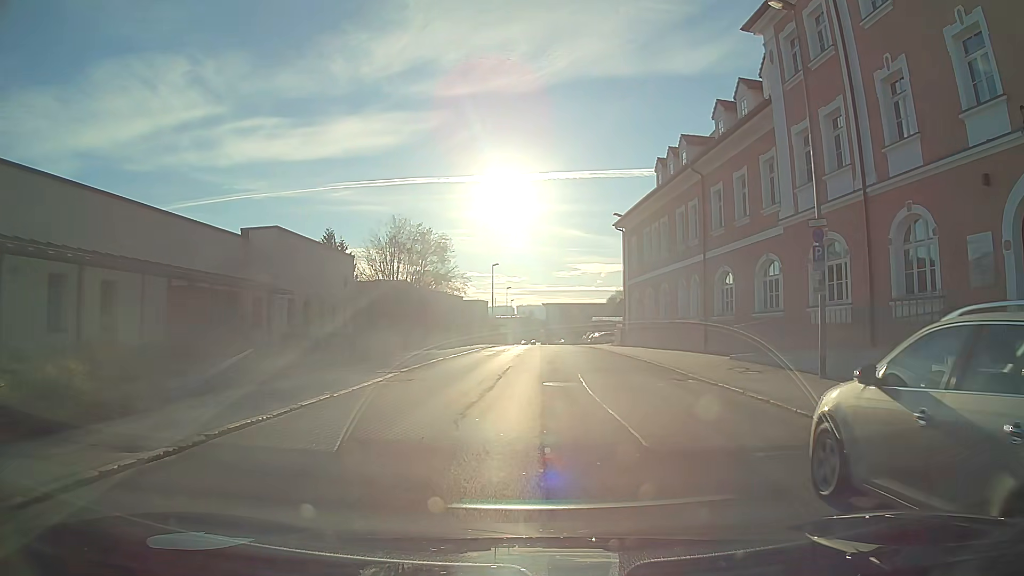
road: tertiary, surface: asphalt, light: Day
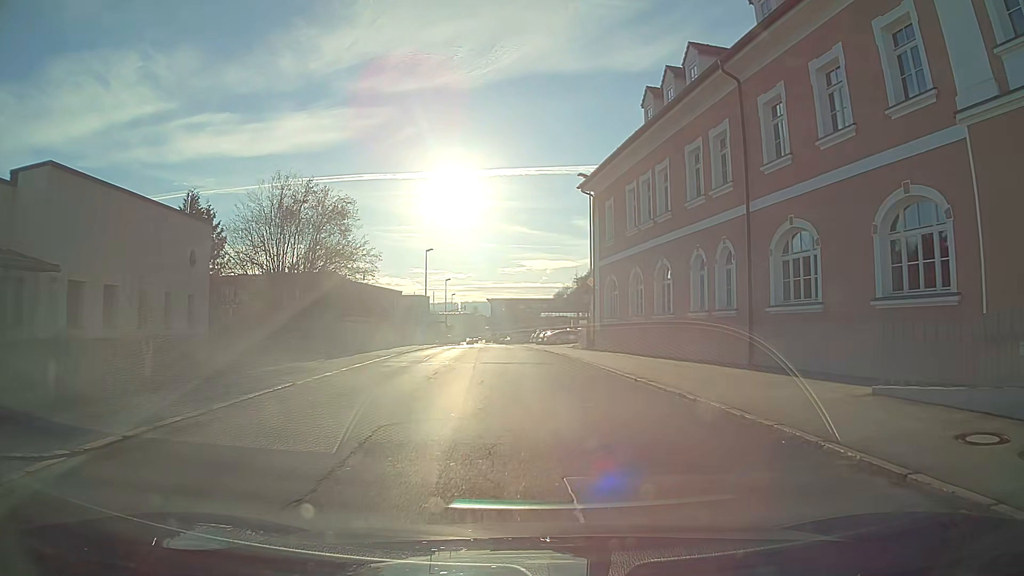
(+0.6, +13.6) m; +6°
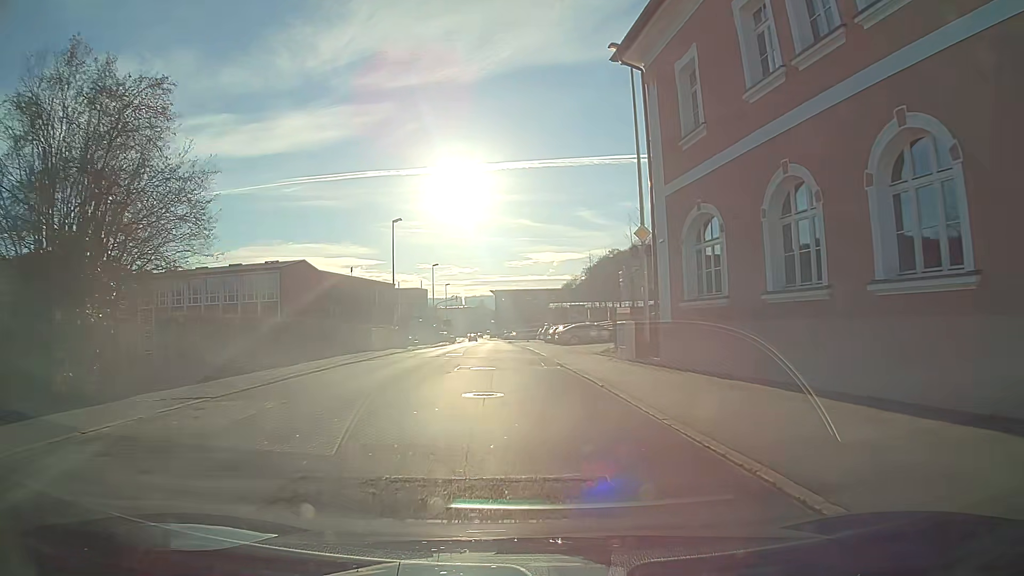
(-0.2, +18.8) m; -2°
(0, +10) (0, +20) (-1, +30) (-1, +40) (-2, +50) (-2, +60) (-3, +70) (-3, +80) (-4, +90) (-5, +100) m
